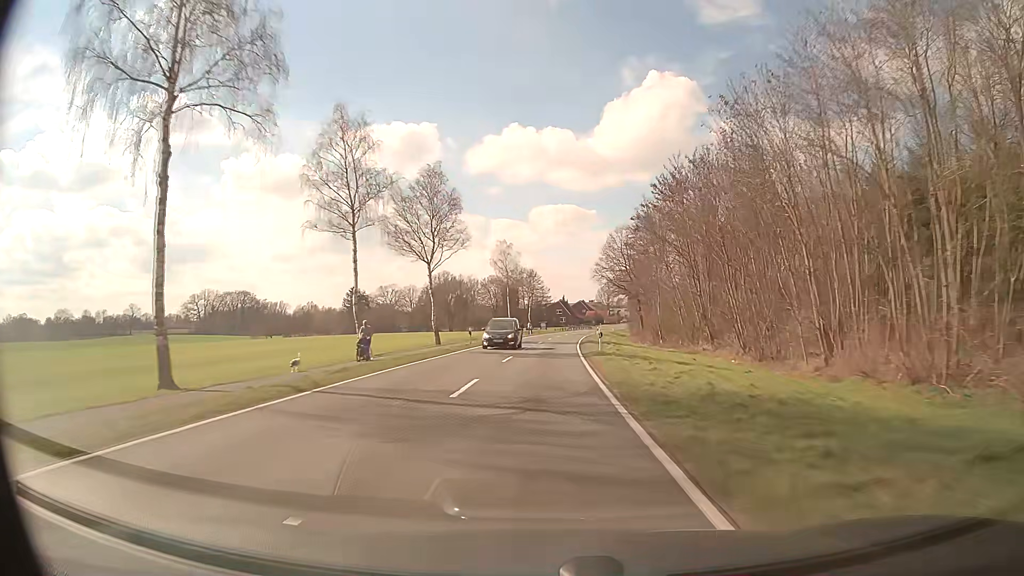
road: secondary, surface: asphalt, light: Day
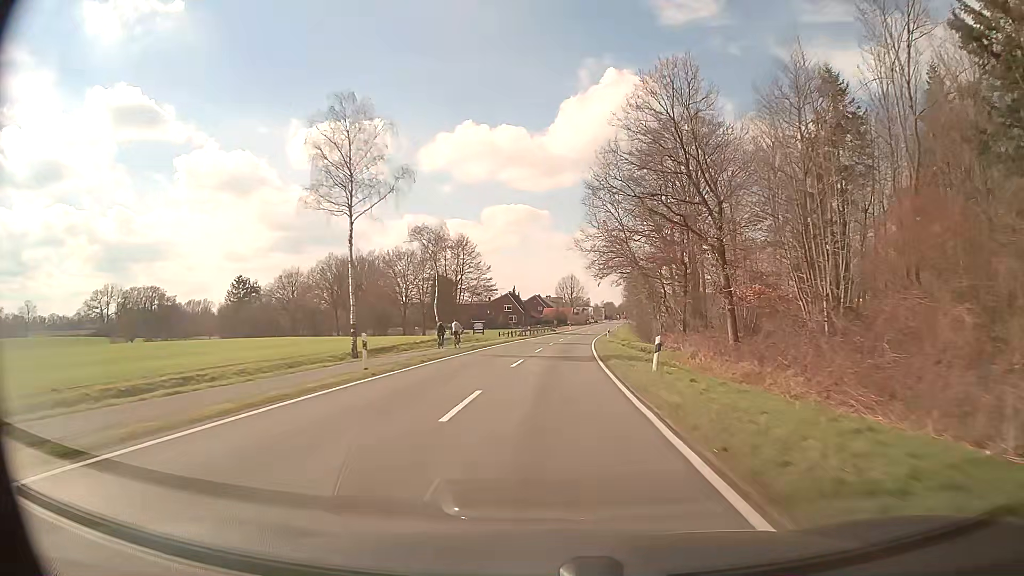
(+2.0, +61.1) m; +4°
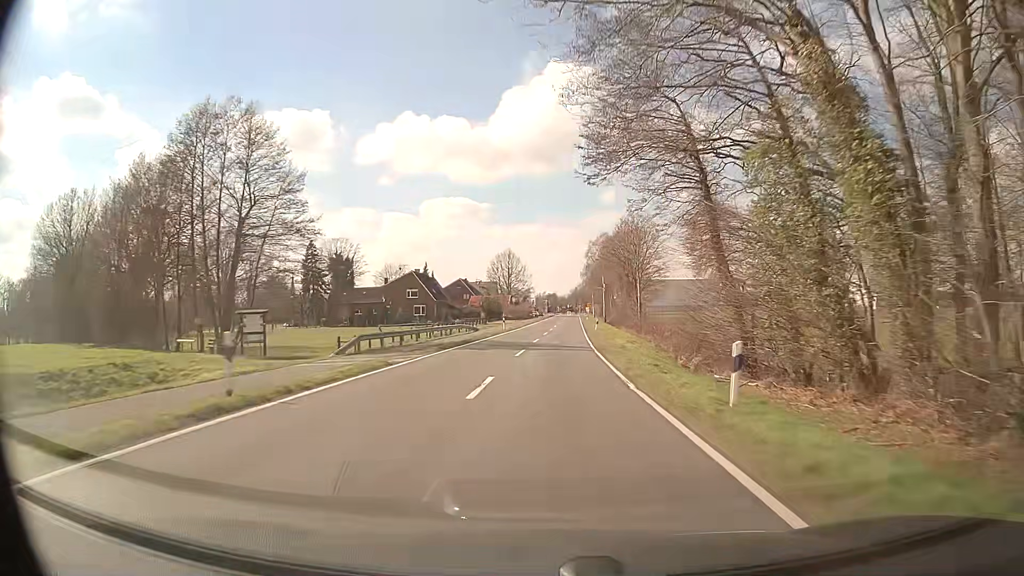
(+2.6, +55.7) m; +5°
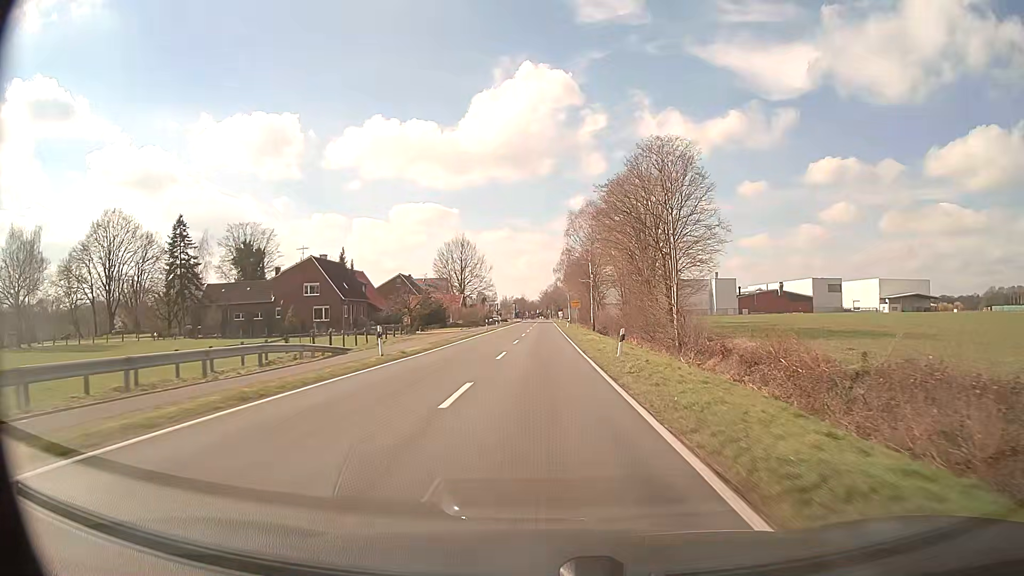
(+0.9, +35.8) m; +2°
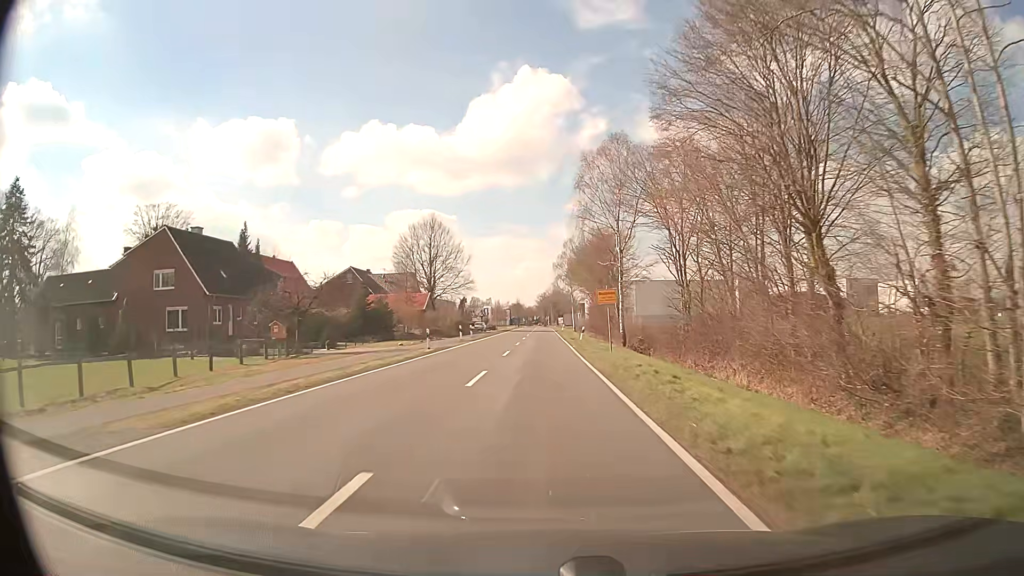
(+0.1, +31.1) m; 0°
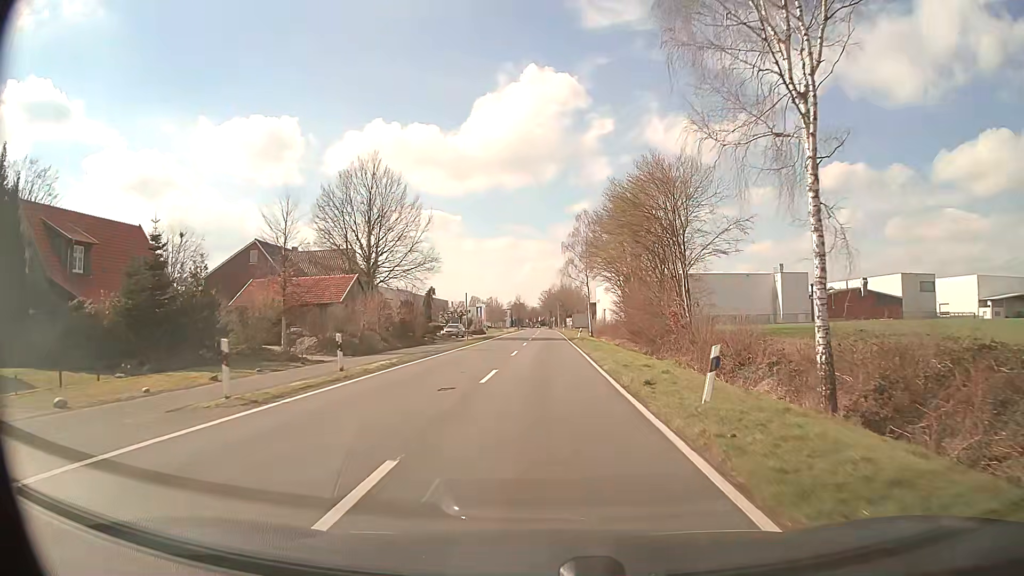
(0.0, +34.1) m; 0°
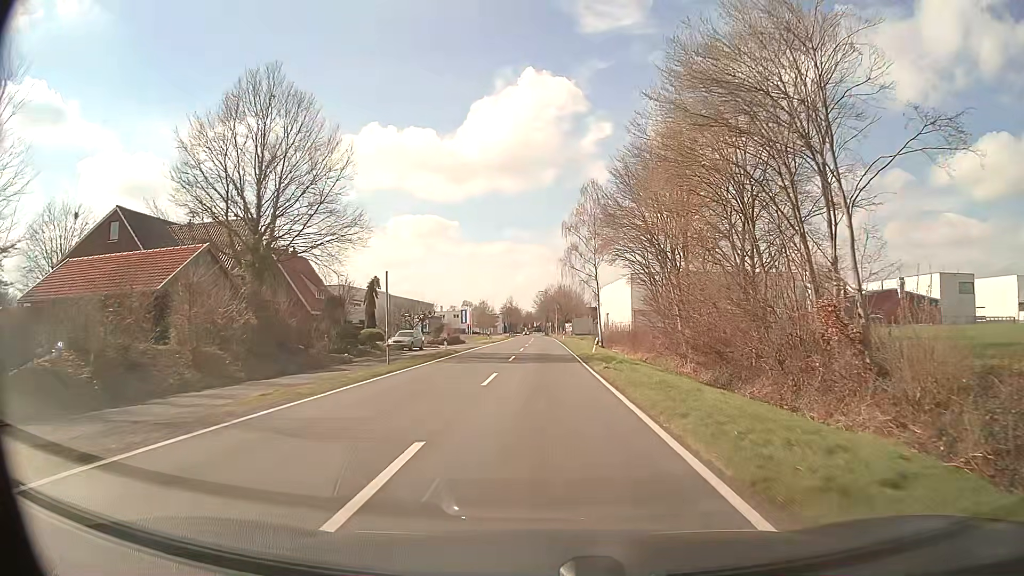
(+0.1, +22.9) m; 0°
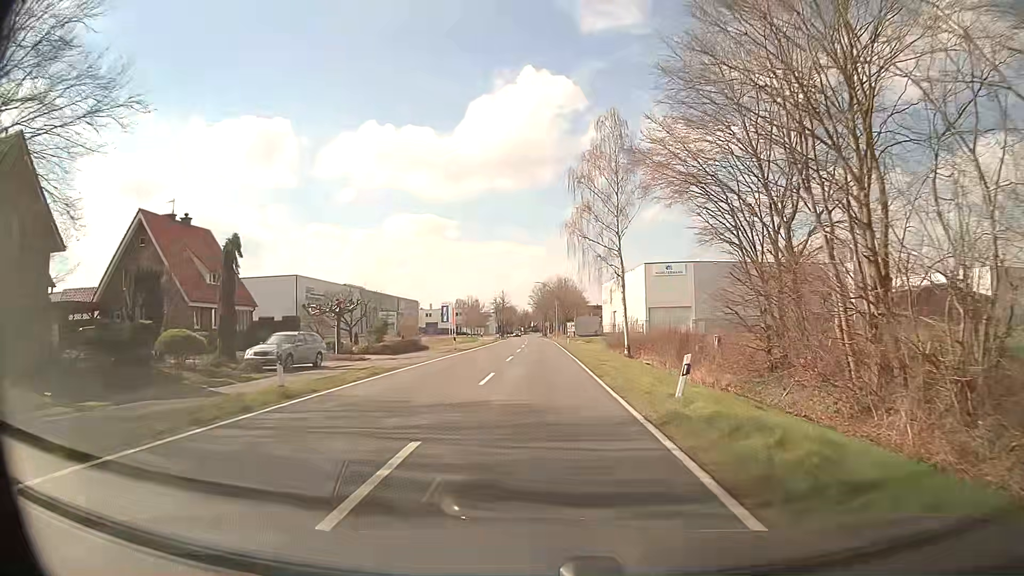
(-0.1, +23.9) m; 0°
(0, +10) (0, +20) (0, +30) (0, +40) (0, +50) (0, +60) (-1, +70) (-1, +80) (-1, +90) (-1, +100) m
